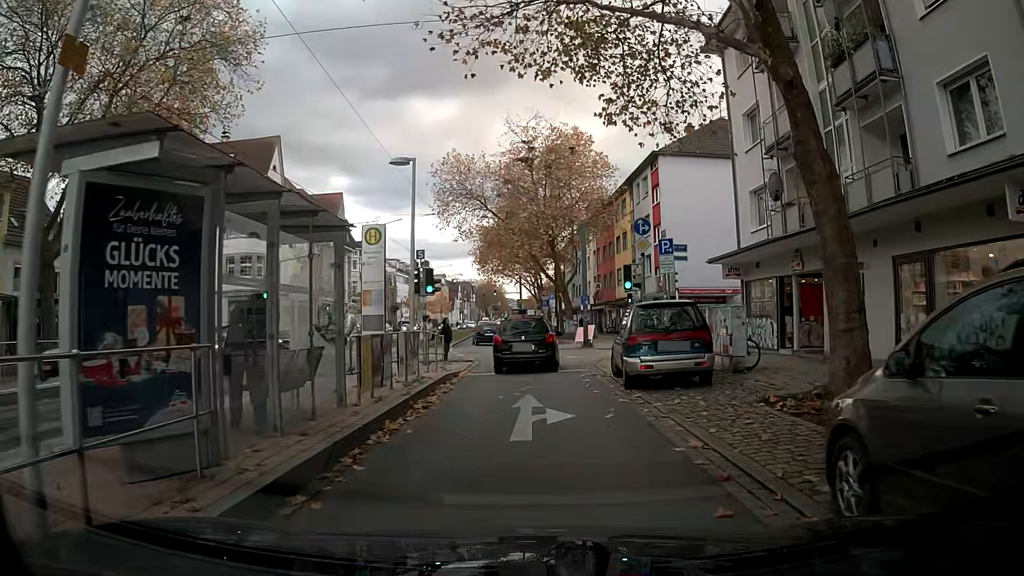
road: tertiary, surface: asphalt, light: Day
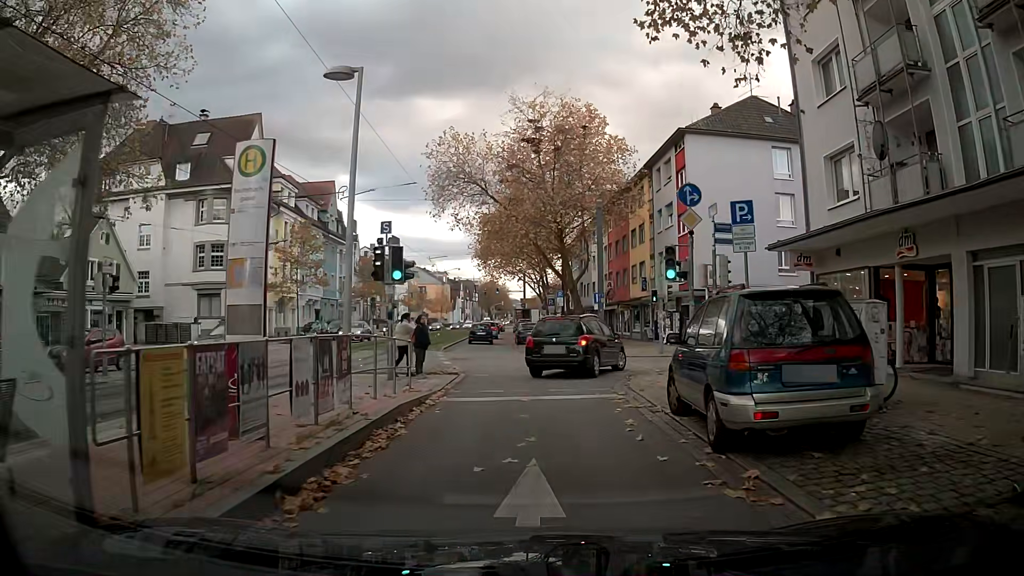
(0.0, +6.1) m; +2°
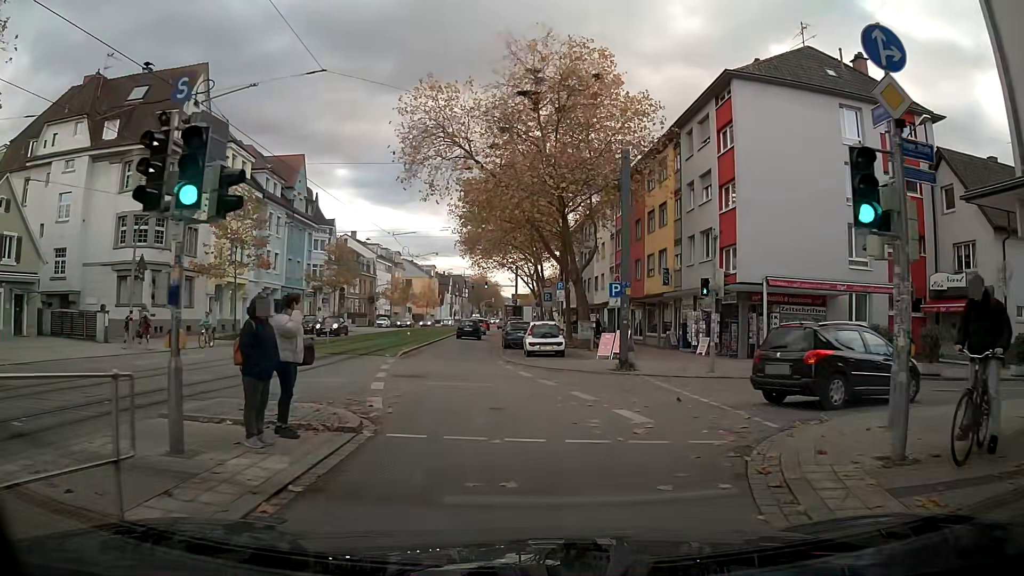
(-0.1, +9.9) m; -1°
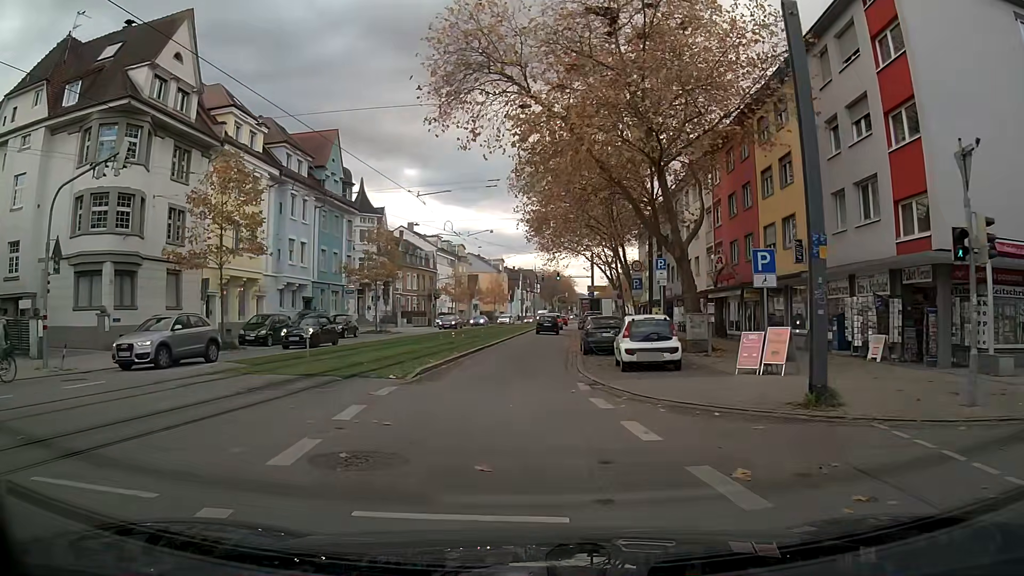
(-0.5, +10.4) m; -6°
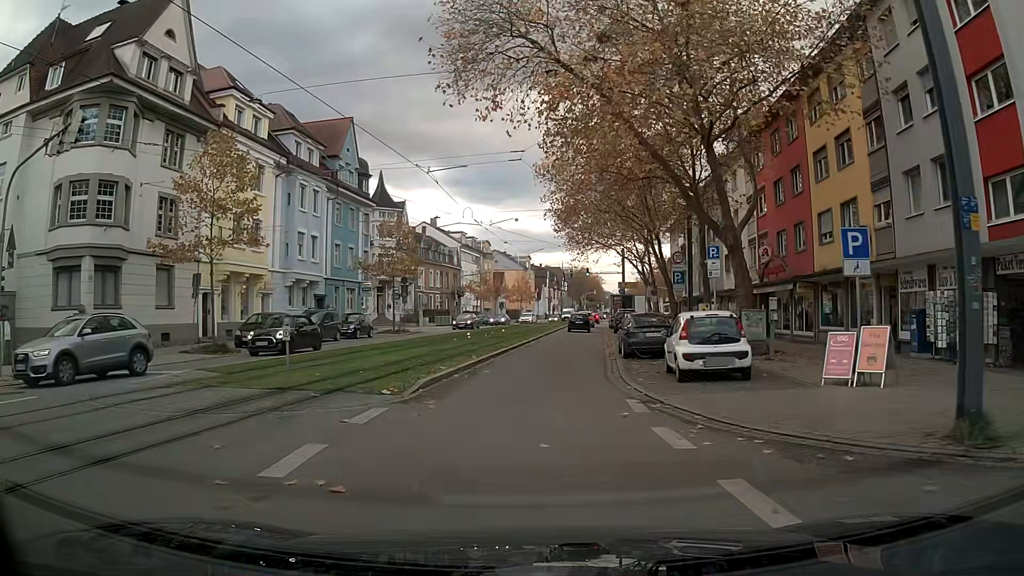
(-0.1, +3.6) m; -1°
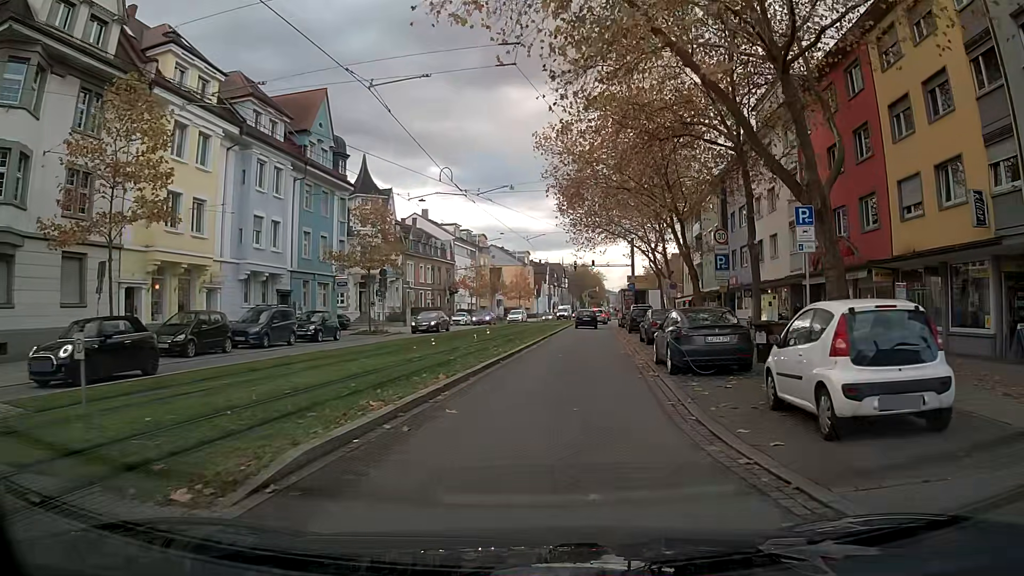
(+0.1, +7.4) m; +1°
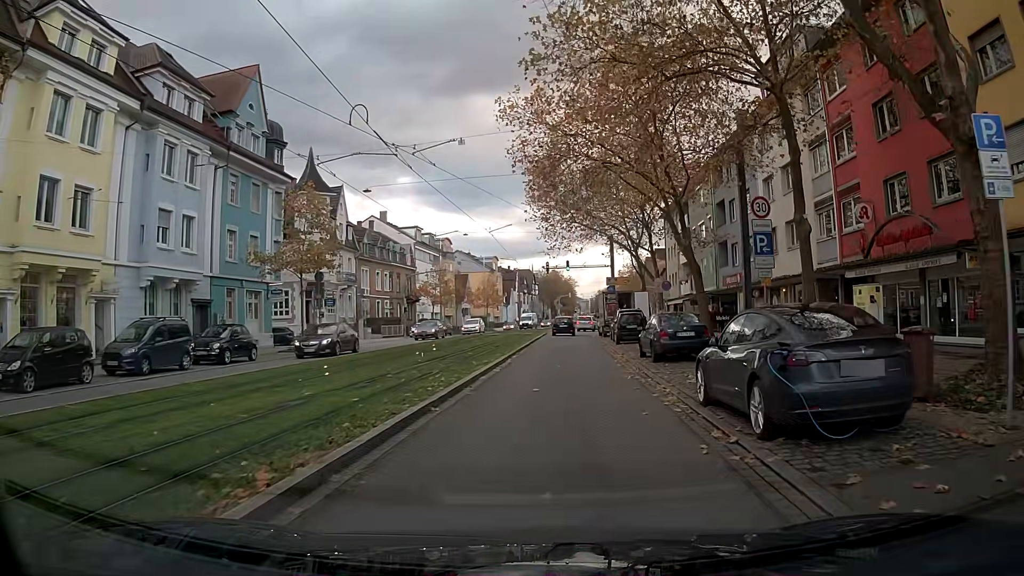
(+0.1, +7.6) m; +2°
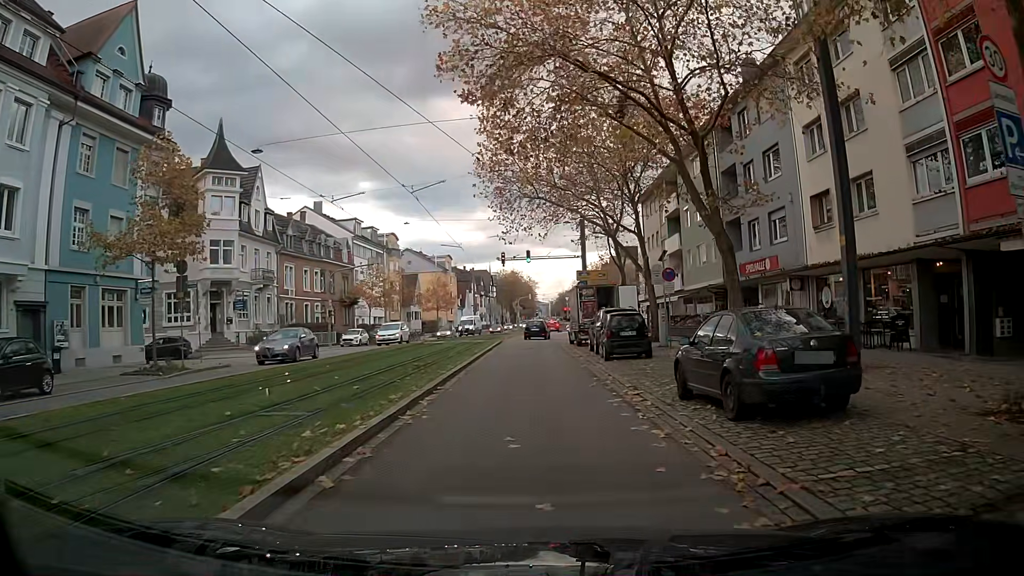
(+0.2, +11.4) m; +2°
(0, +10) (0, +20) (0, +30) (0, +40) (+1, +50) (+3, +60) (+7, +69) (+10, +78) (+12, +88) (+14, +98) m
